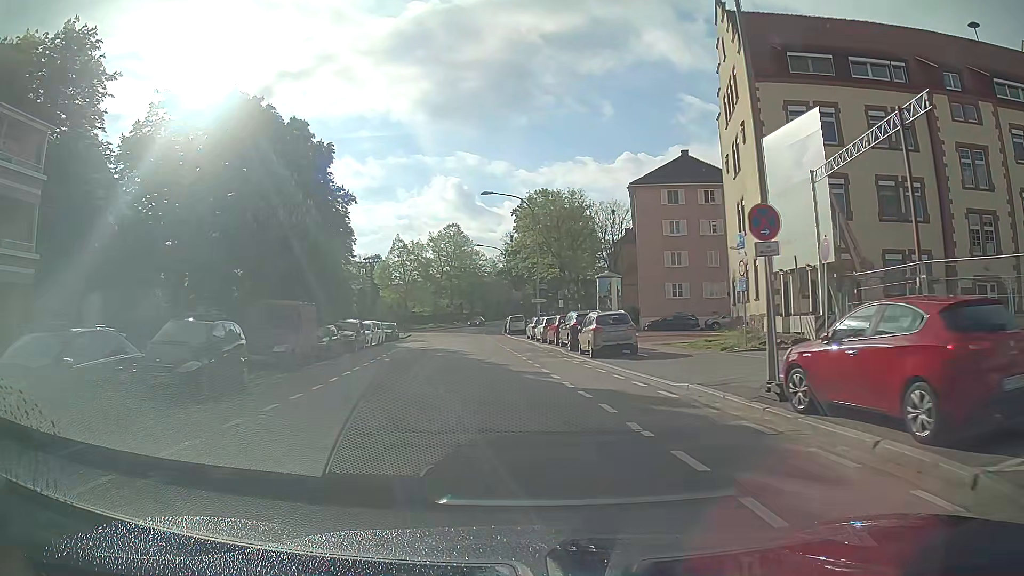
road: tertiary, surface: asphalt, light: Day
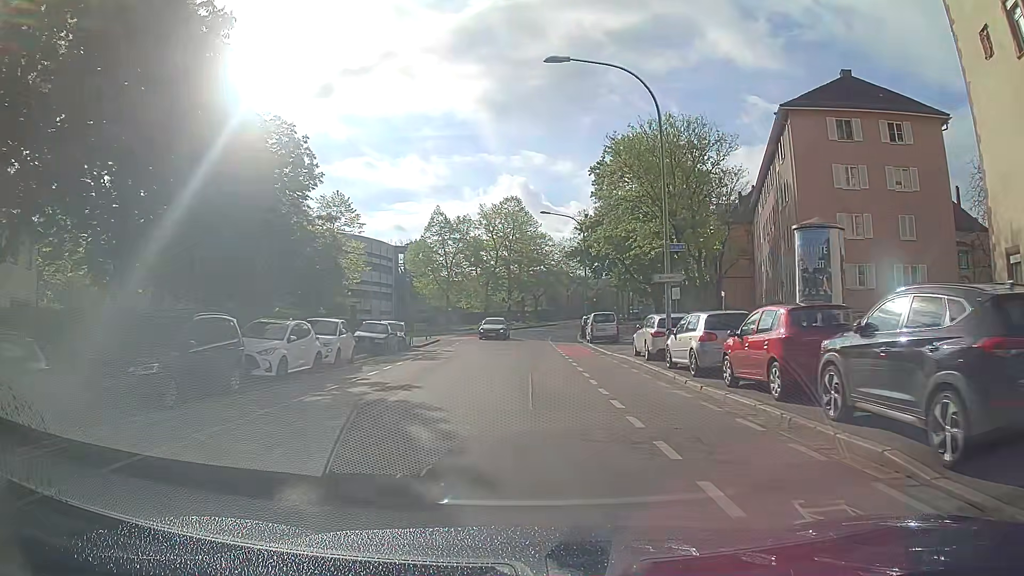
(-1.5, +23.4) m; -6°
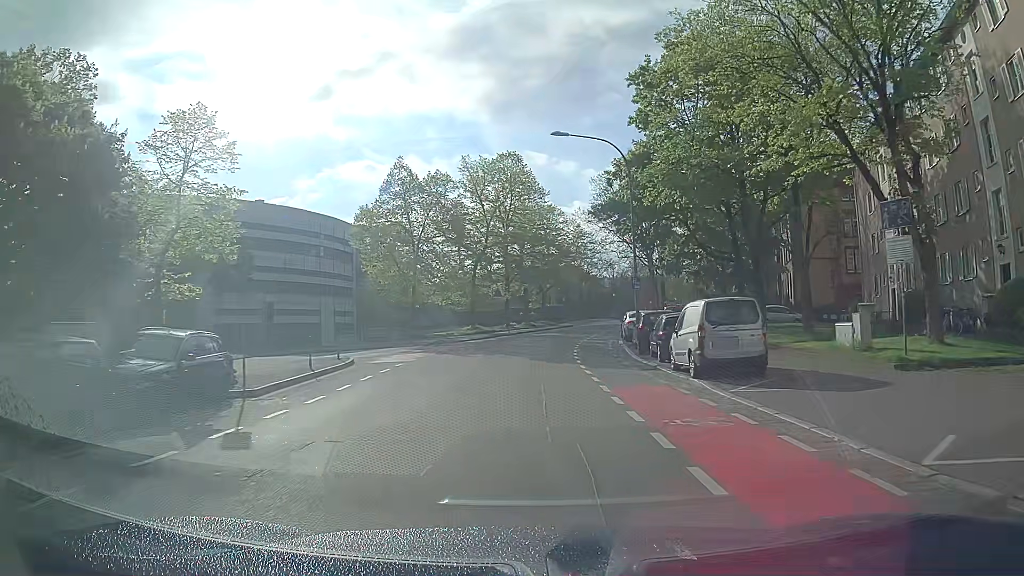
(0.0, +23.5) m; +1°
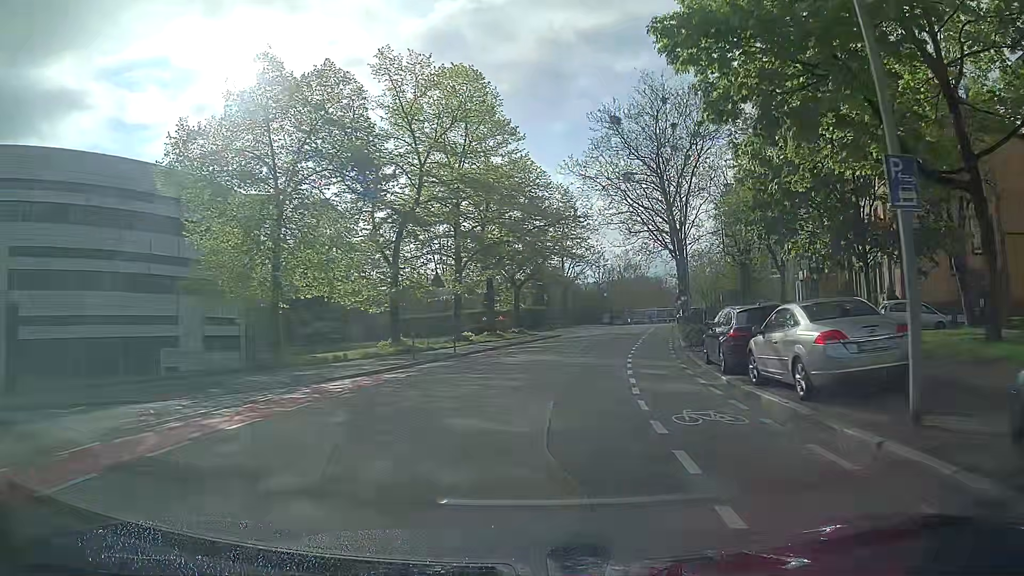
(-0.1, +23.5) m; +2°
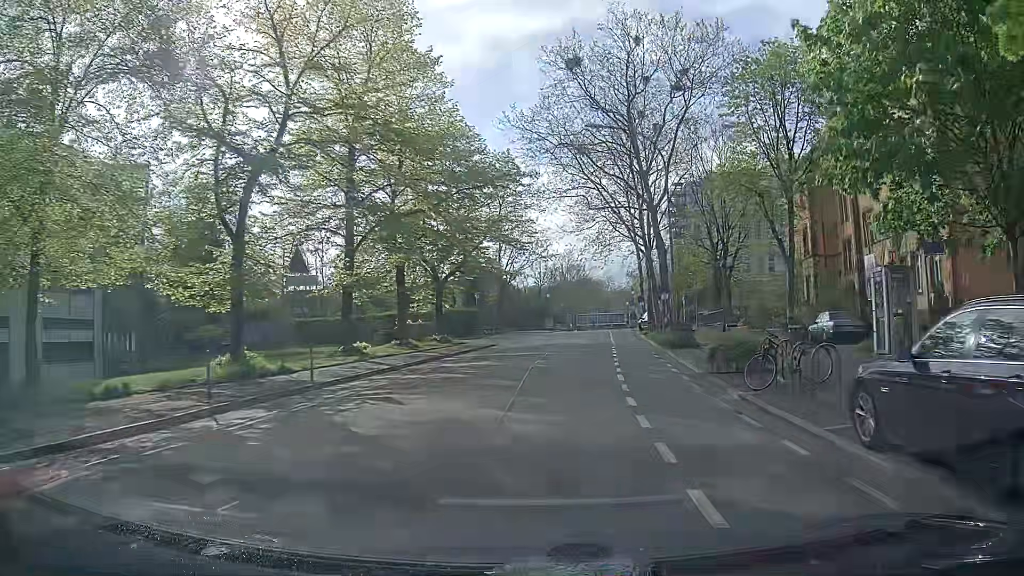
(+0.4, +11.6) m; +5°
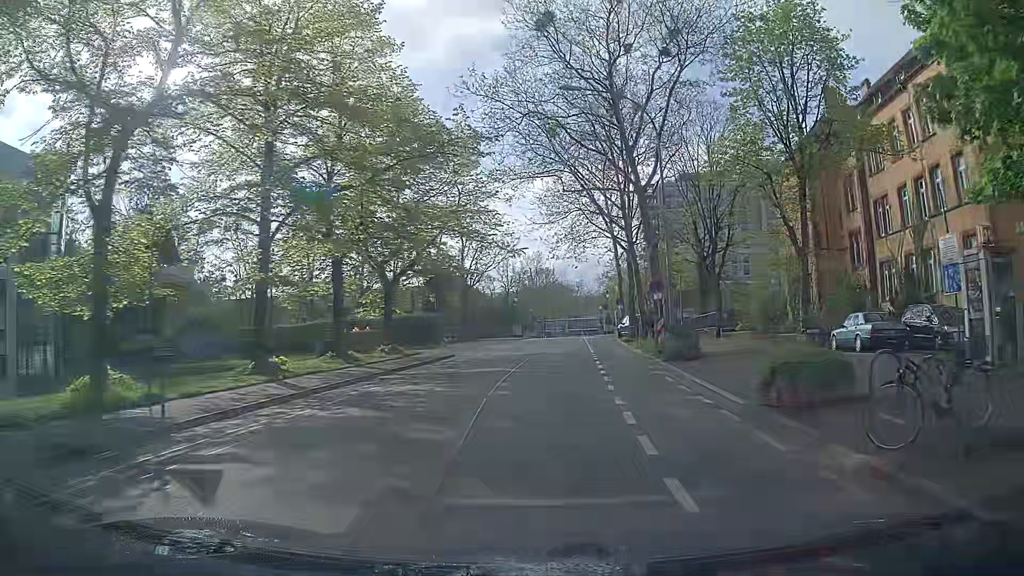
(+0.2, +5.8) m; +3°
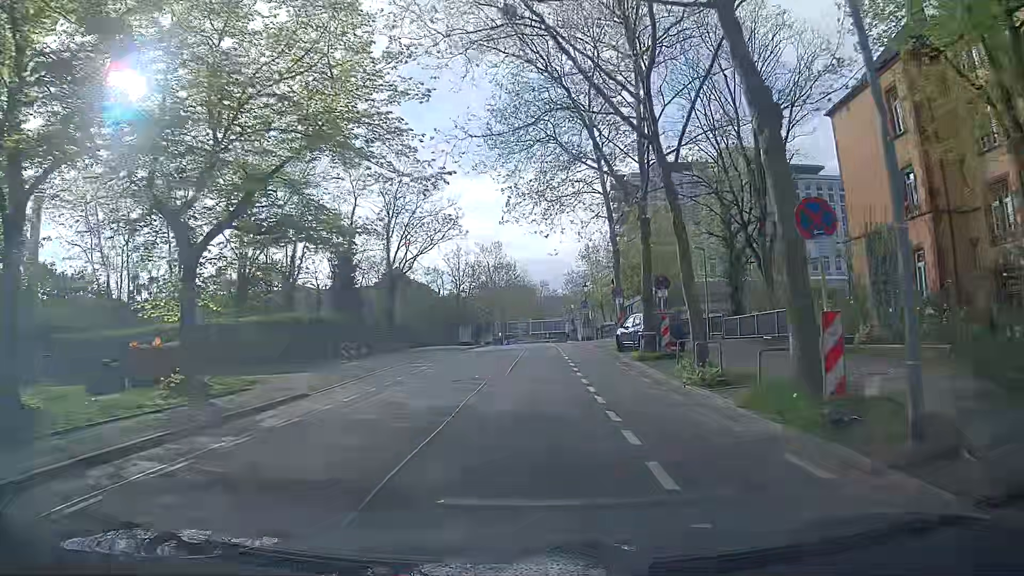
(+0.8, +17.6) m; +4°
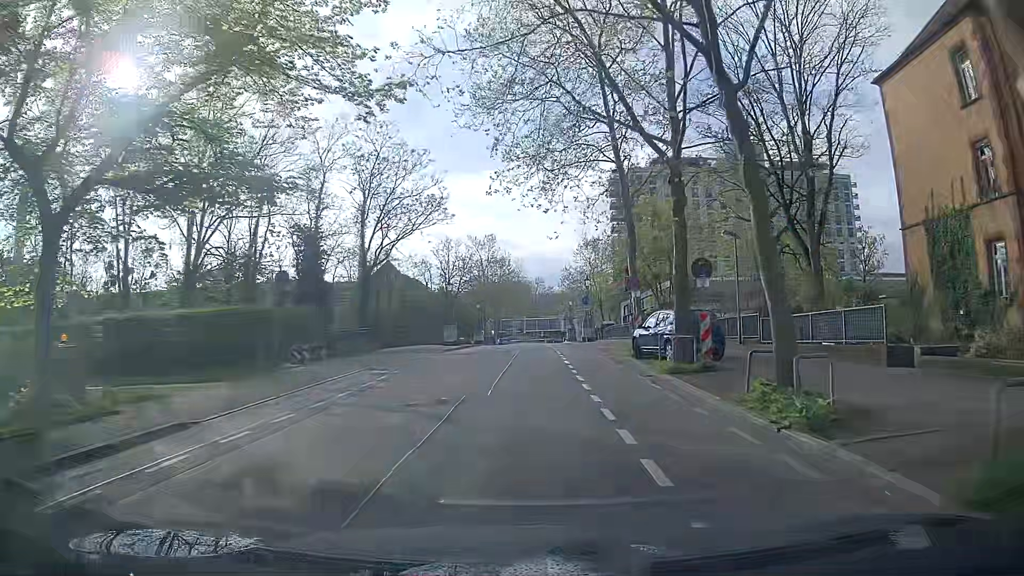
(-0.1, +6.0) m; 0°
(0, +10) (0, +20) (0, +30) (0, +40) (+1, +50) (+1, +60) (+1, +70) (+1, +80) (-4, +88) (-13, +92) m
